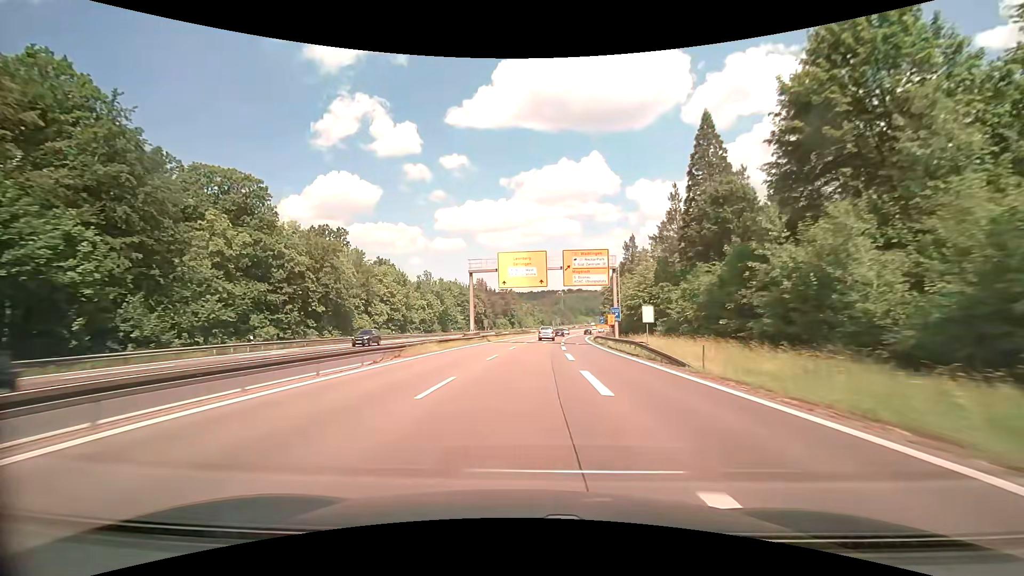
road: trunk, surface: asphalt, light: Day
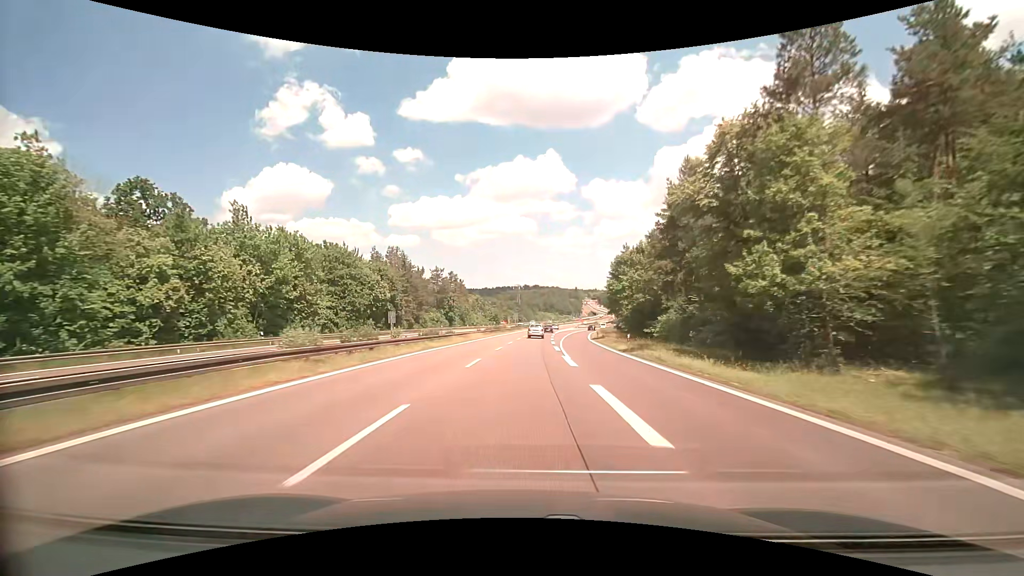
(+2.6, +64.8) m; +5°
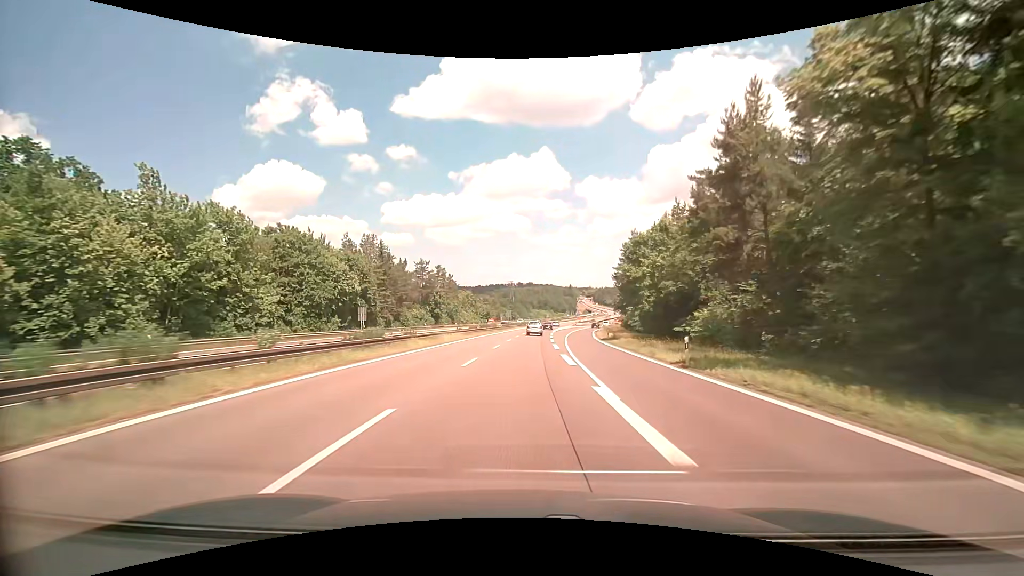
(+0.1, +12.6) m; +1°
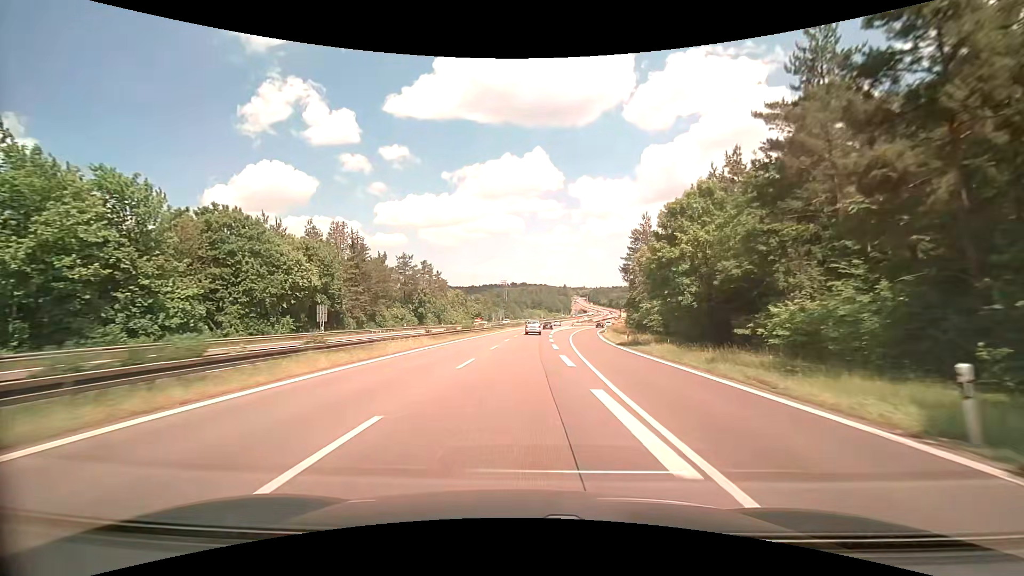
(+0.1, +12.5) m; +1°
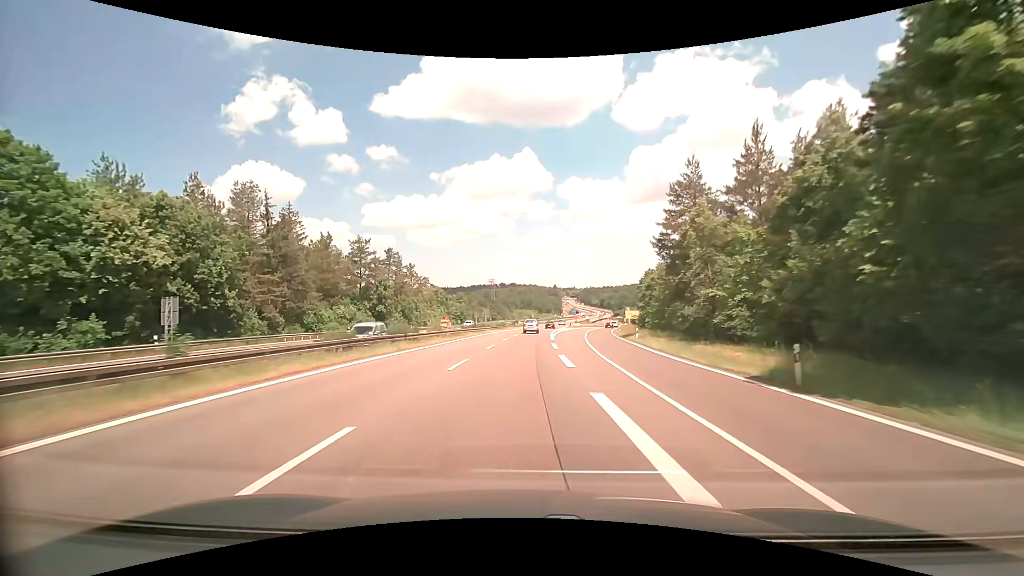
(+0.1, +24.7) m; +1°
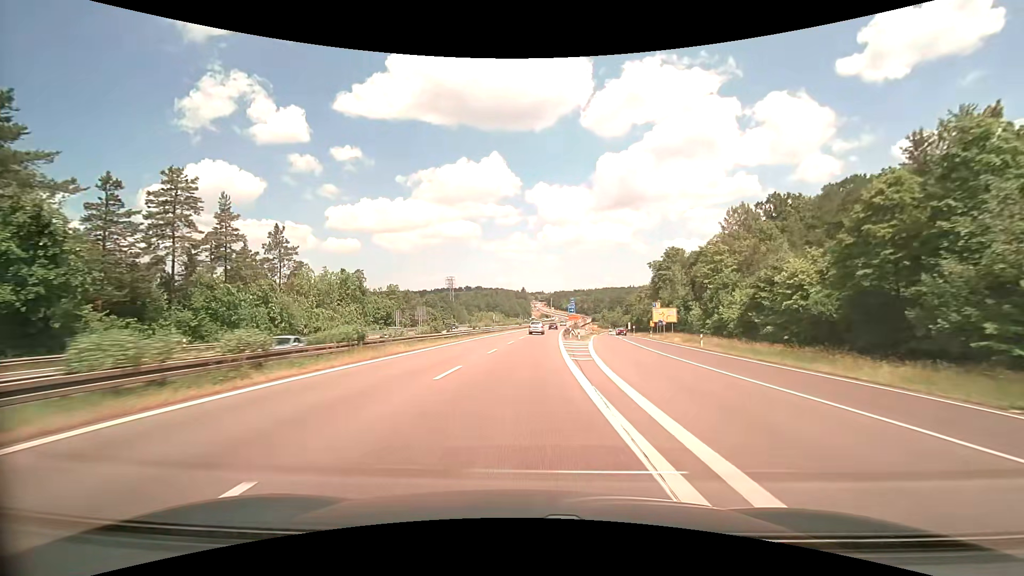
(+1.7, +62.0) m; +4°
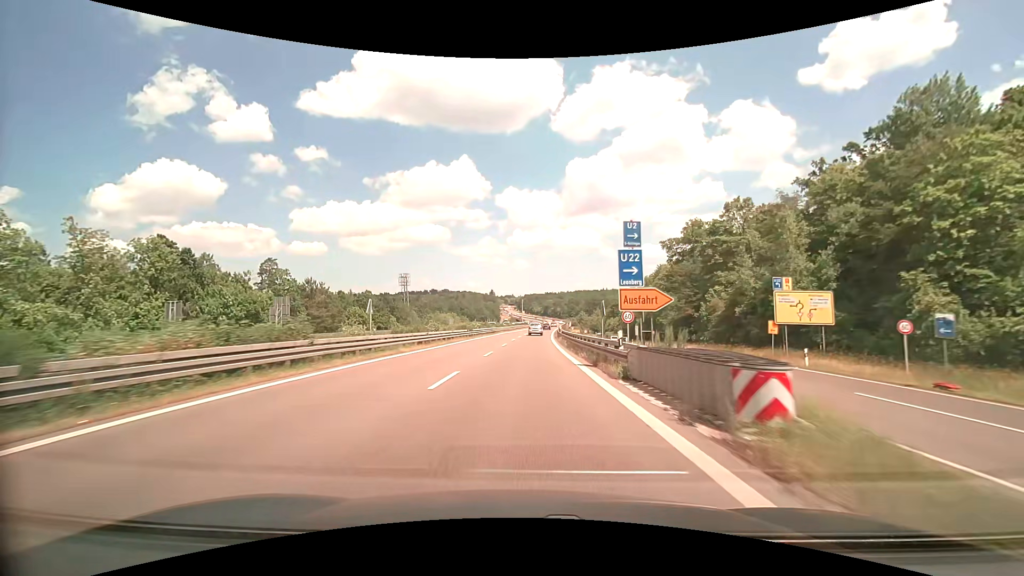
(+1.6, +49.7) m; +4°
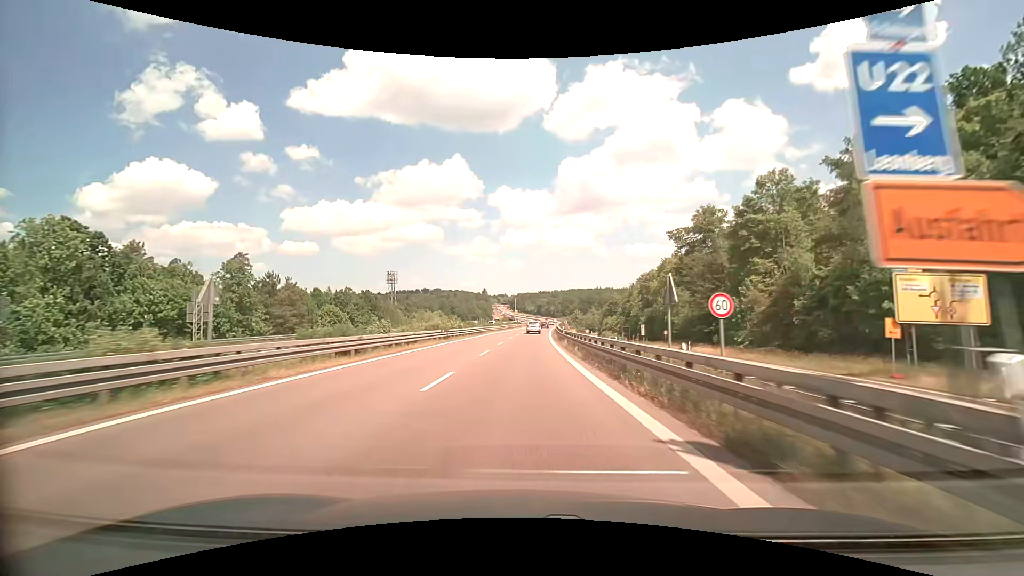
(+0.1, +12.3) m; +1°
(0, +10) (0, +20) (0, +30) (+1, +40) (+1, +50) (+1, +60) (+2, +70) (+2, +80) (+3, +90) (+4, +100) m
